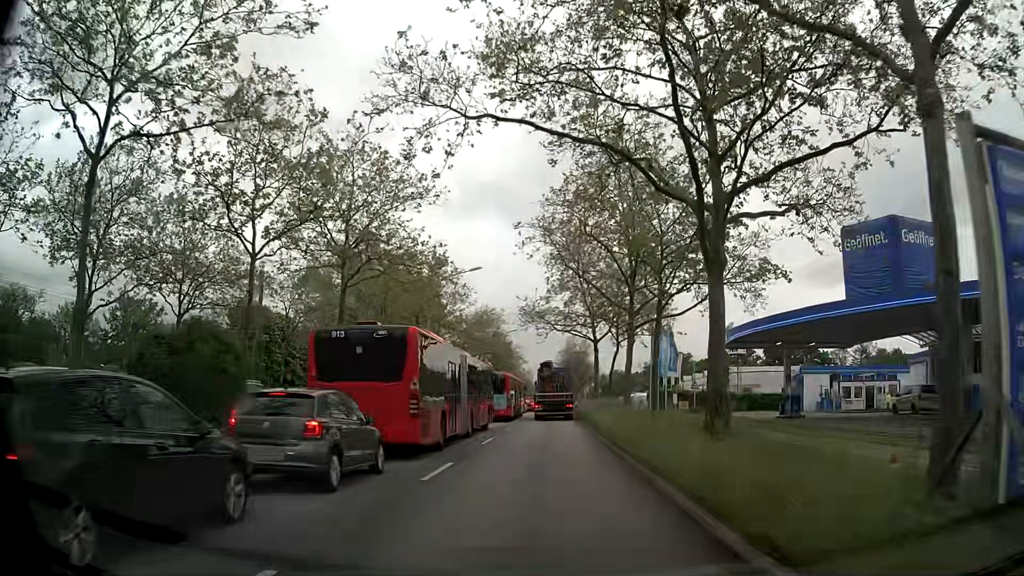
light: Day
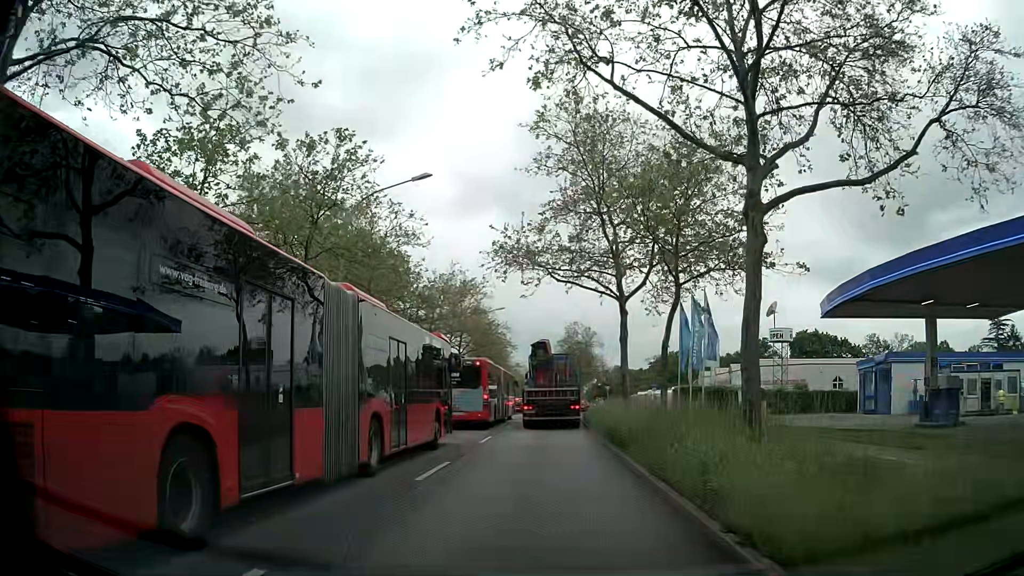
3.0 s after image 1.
(+0.1, +18.2) m; +1°
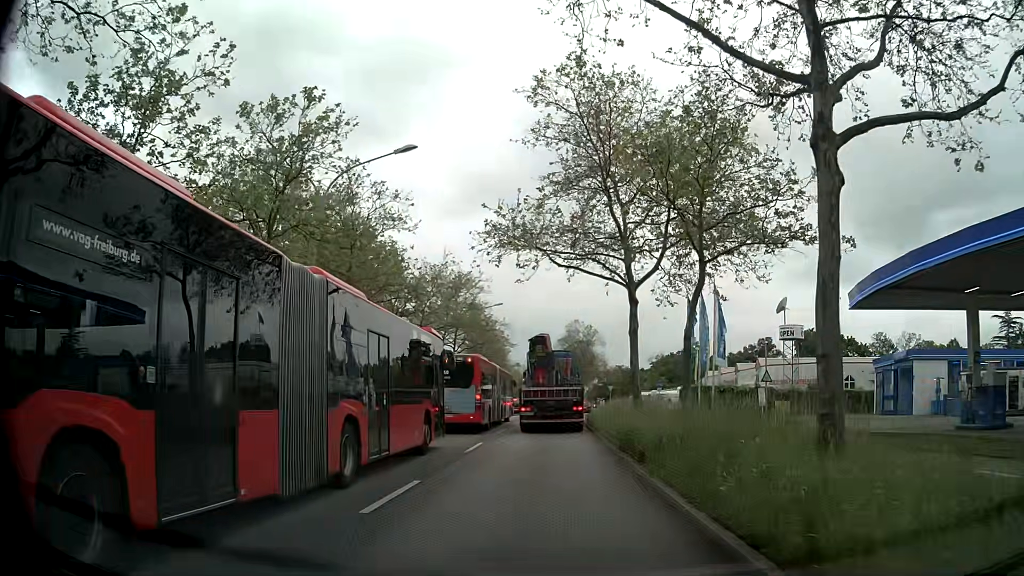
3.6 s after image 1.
(0.0, +3.1) m; -2°
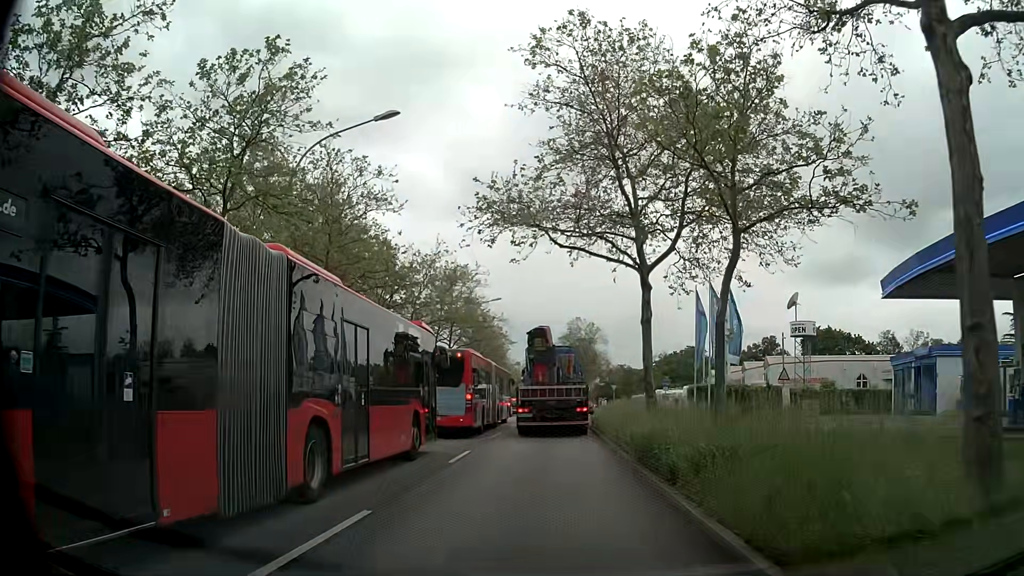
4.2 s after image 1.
(0.0, +3.0) m; +1°
